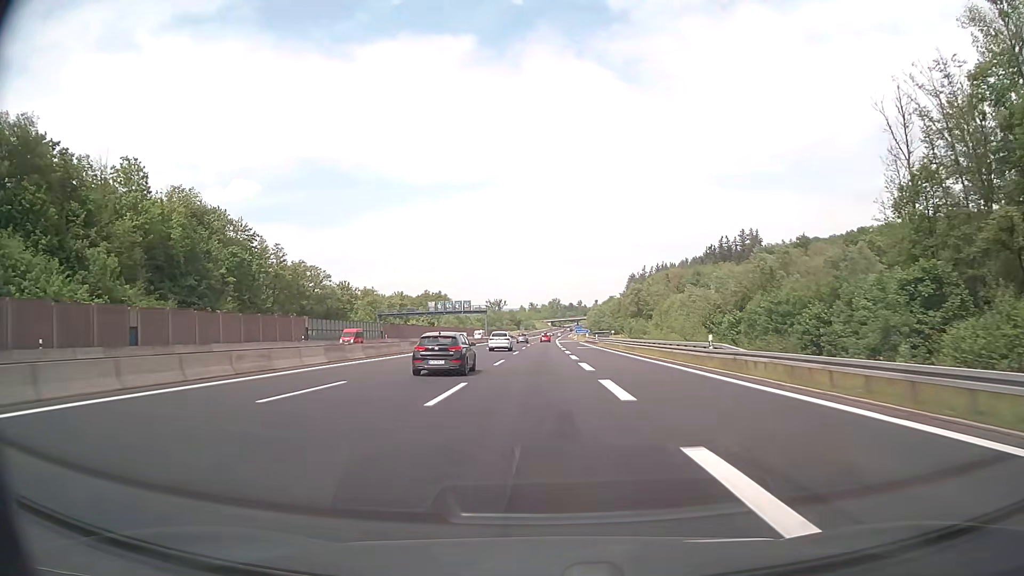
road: motorway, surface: asphalt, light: Day
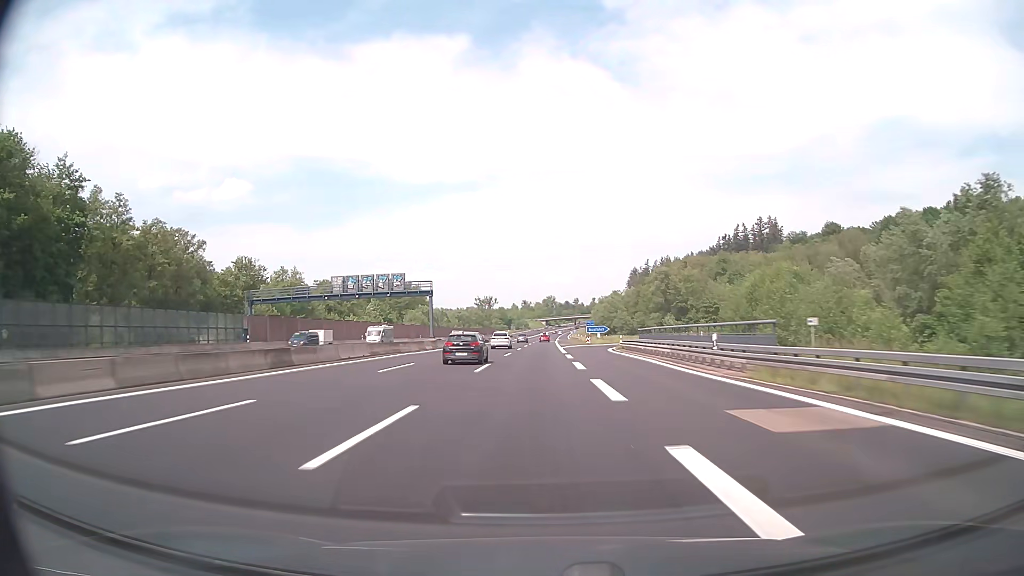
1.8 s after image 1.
(+0.3, +59.5) m; +1°
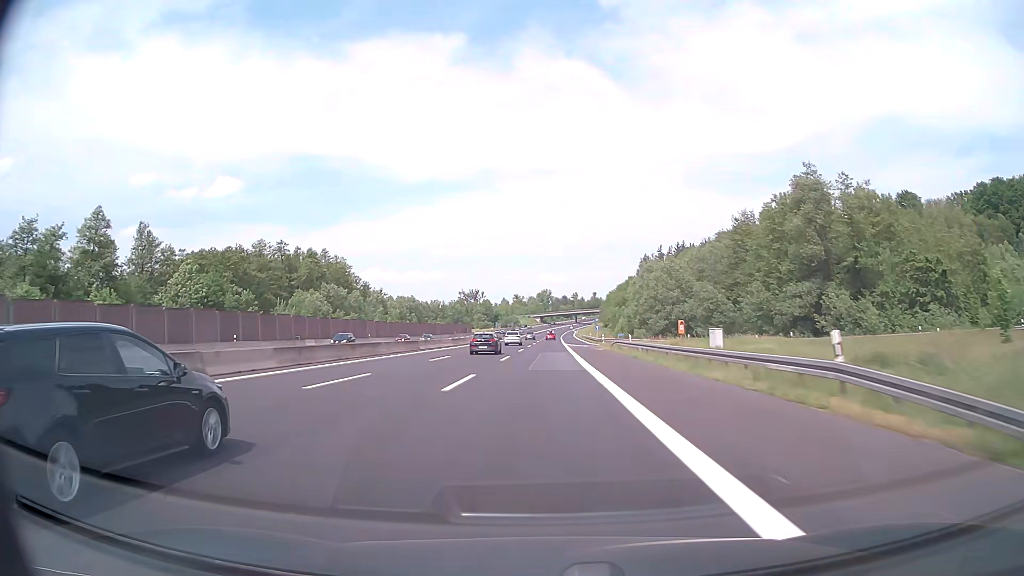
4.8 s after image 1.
(+0.4, +98.1) m; 0°
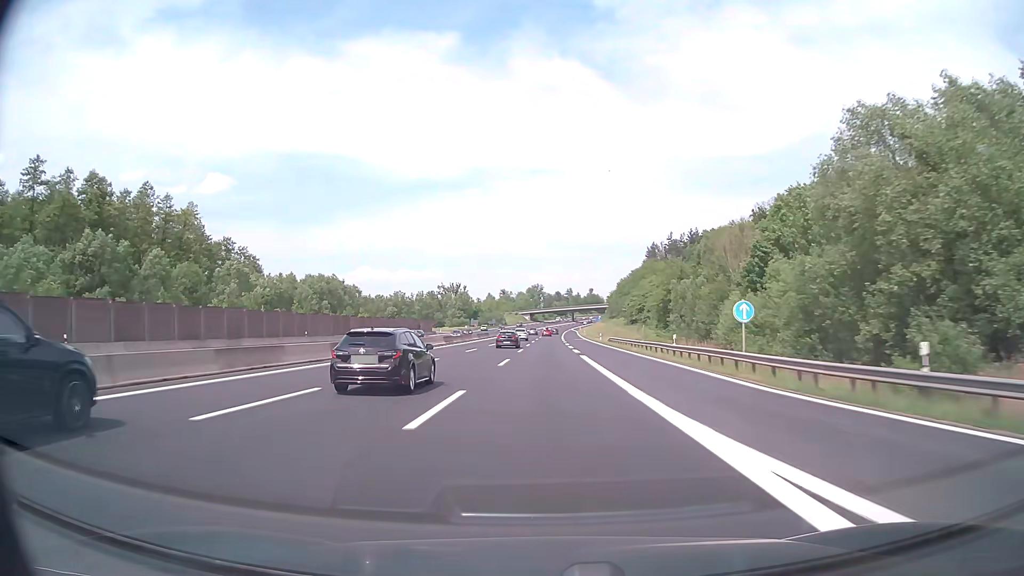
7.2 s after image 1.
(+0.5, +77.6) m; +1°
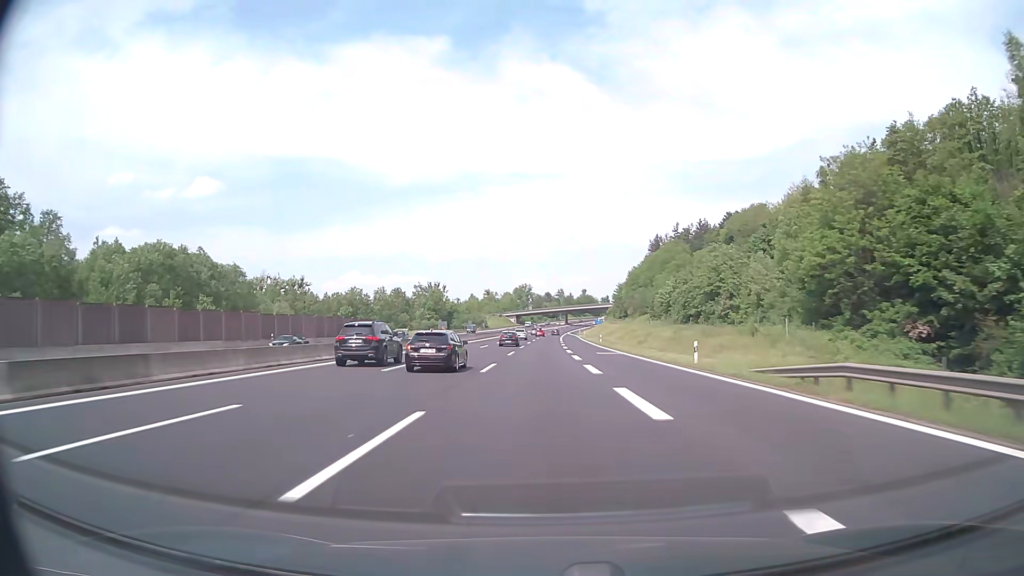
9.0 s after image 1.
(+0.4, +57.6) m; +1°
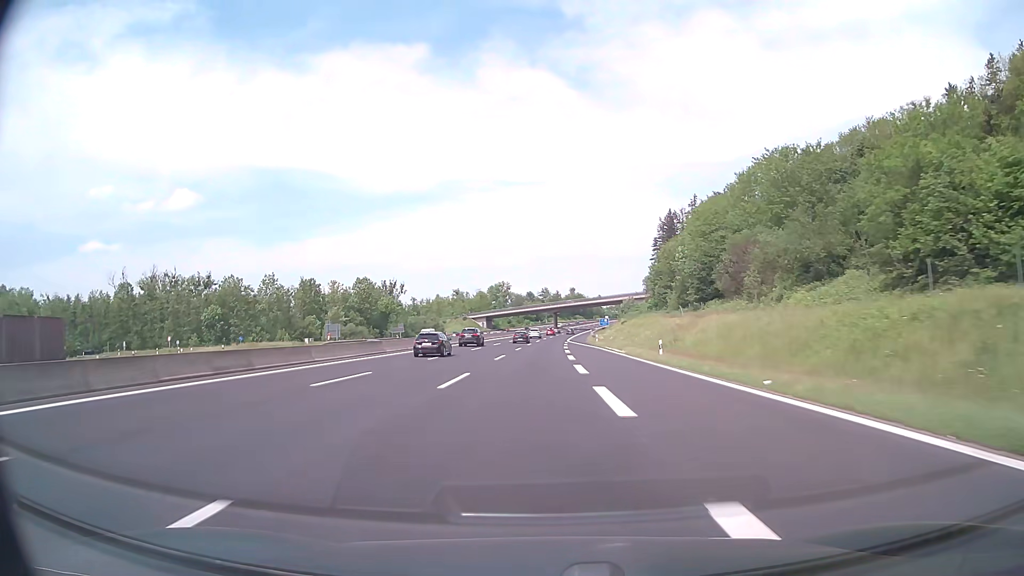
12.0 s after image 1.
(+1.1, +94.7) m; +1°
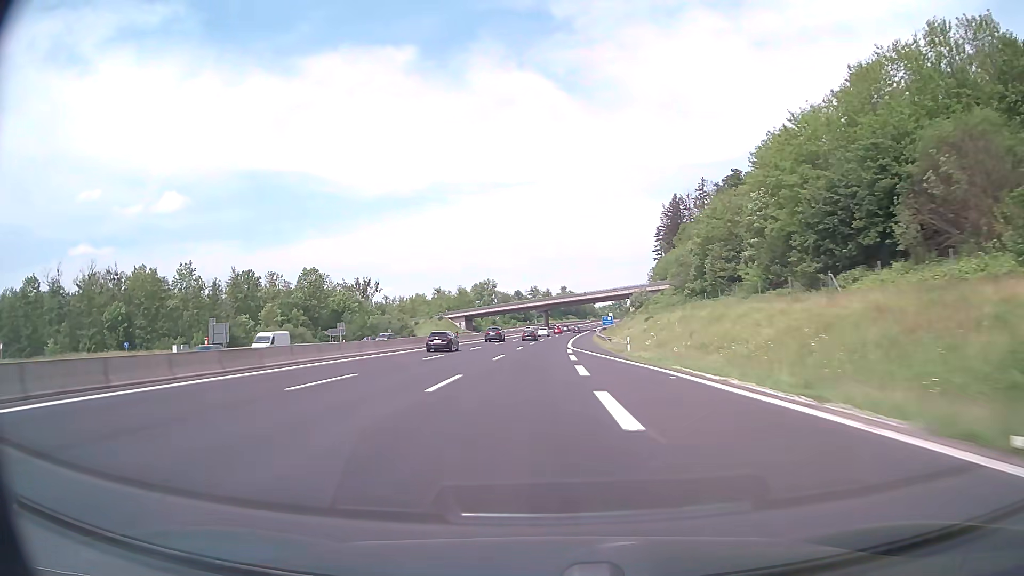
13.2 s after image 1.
(+0.3, +37.3) m; +1°
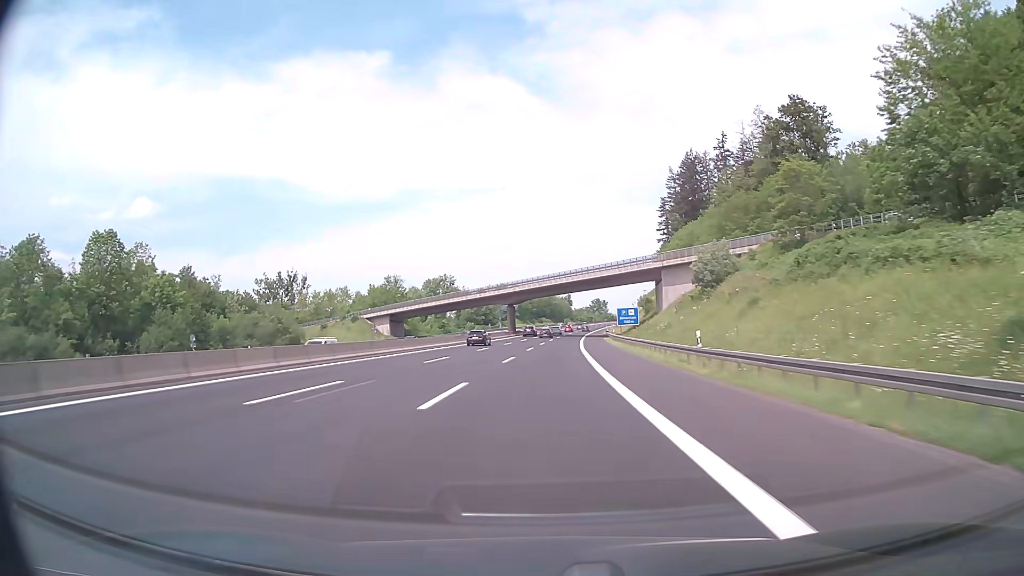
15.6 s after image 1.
(+1.1, +74.3) m; +2°
